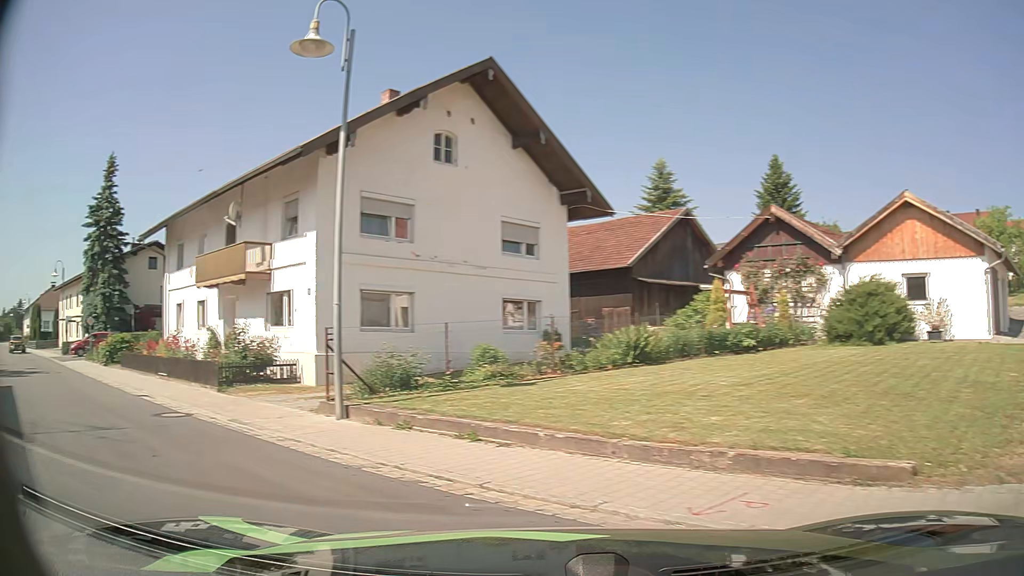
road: secondary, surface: asphalt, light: Day
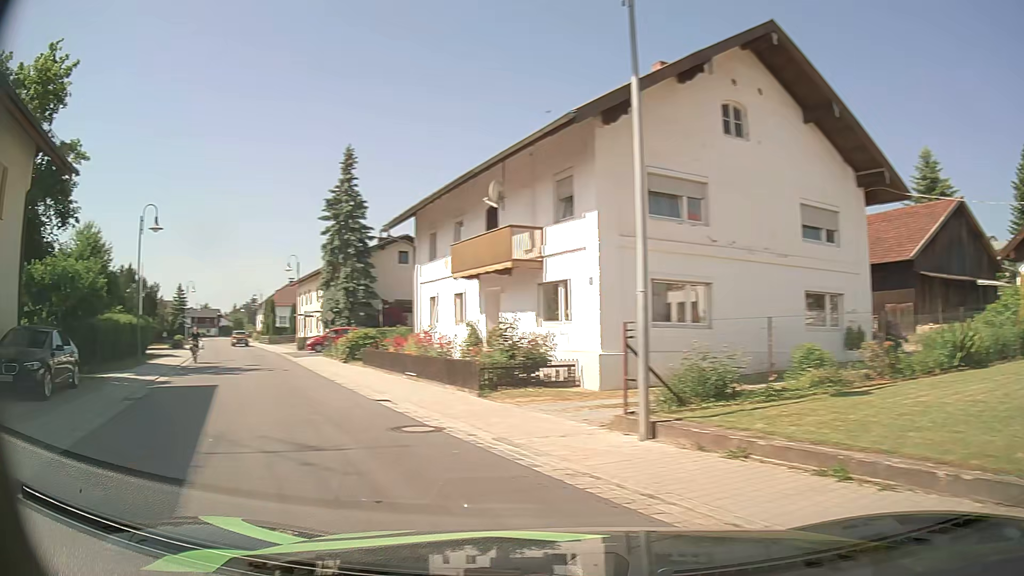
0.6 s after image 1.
(-0.4, +2.5) m; -19°
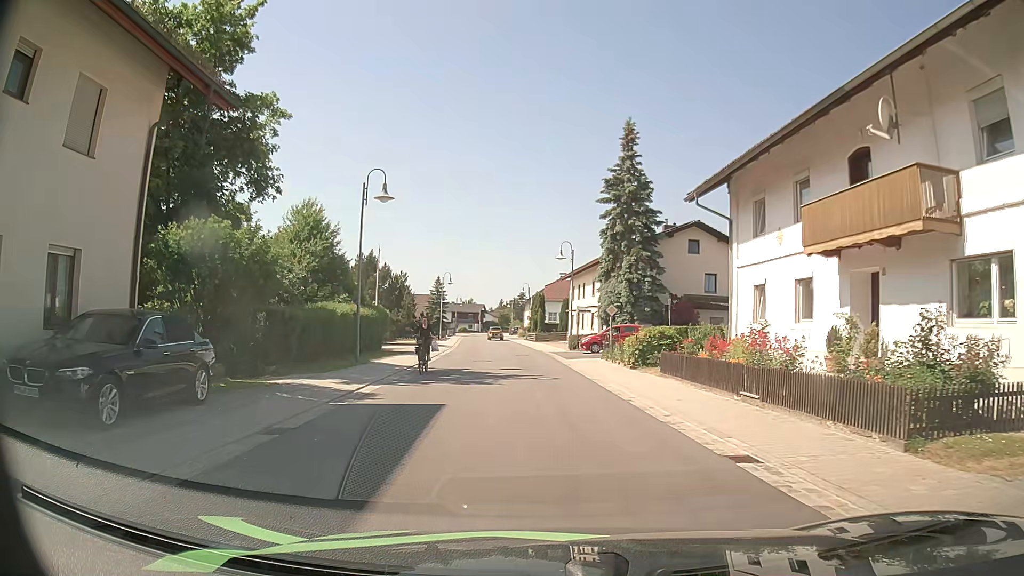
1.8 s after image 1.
(-1.8, +6.3) m; -24°
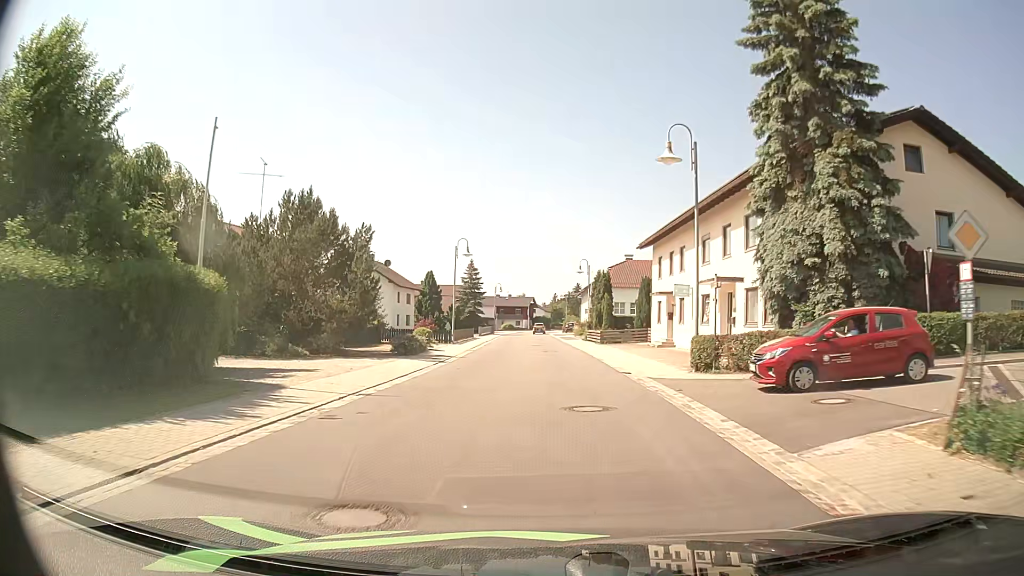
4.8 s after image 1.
(-0.9, +25.2) m; -4°
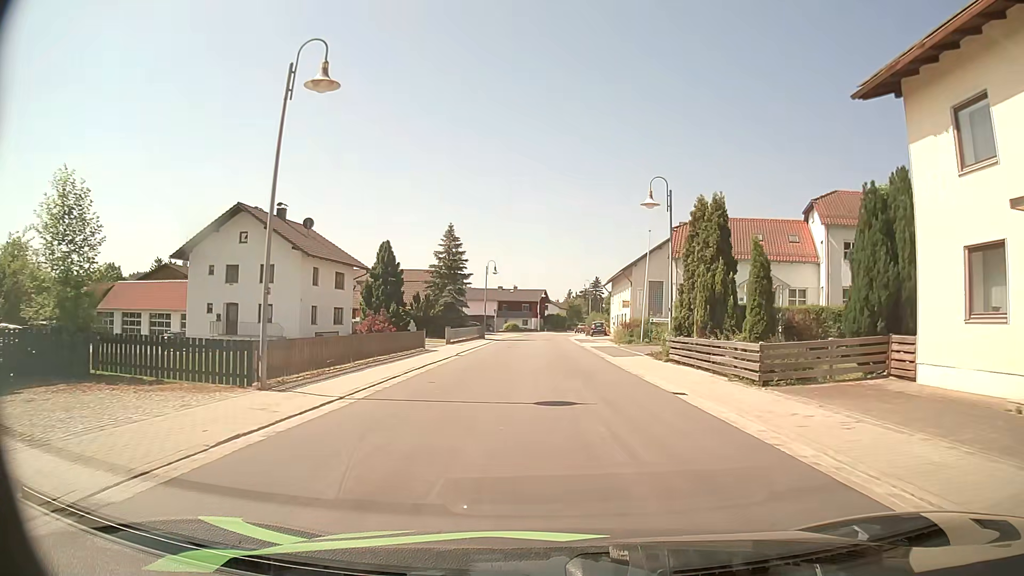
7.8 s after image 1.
(-0.8, +32.5) m; -1°
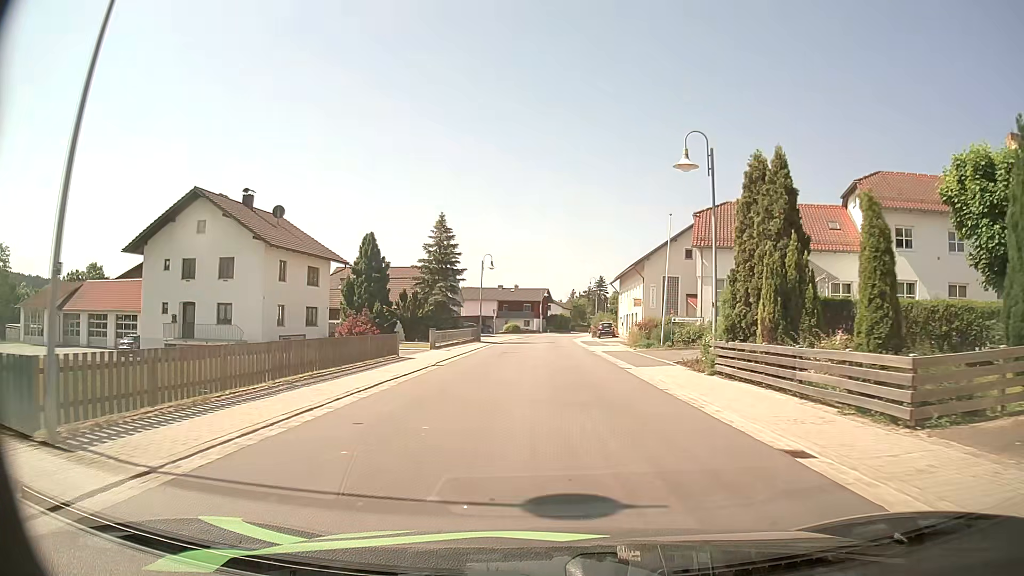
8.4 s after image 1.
(0.0, +6.4) m; 0°
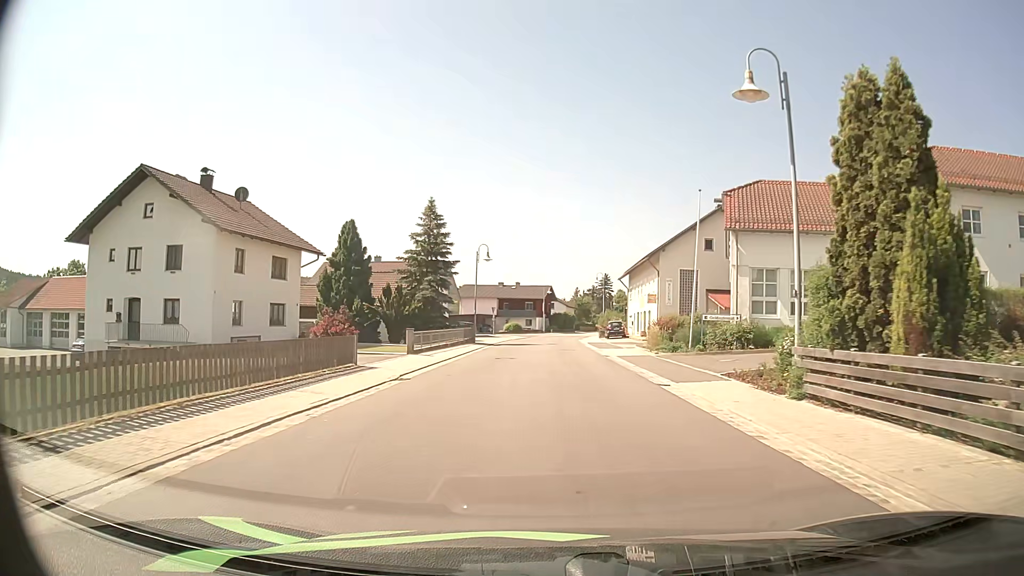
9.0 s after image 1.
(0.0, +6.3) m; 0°
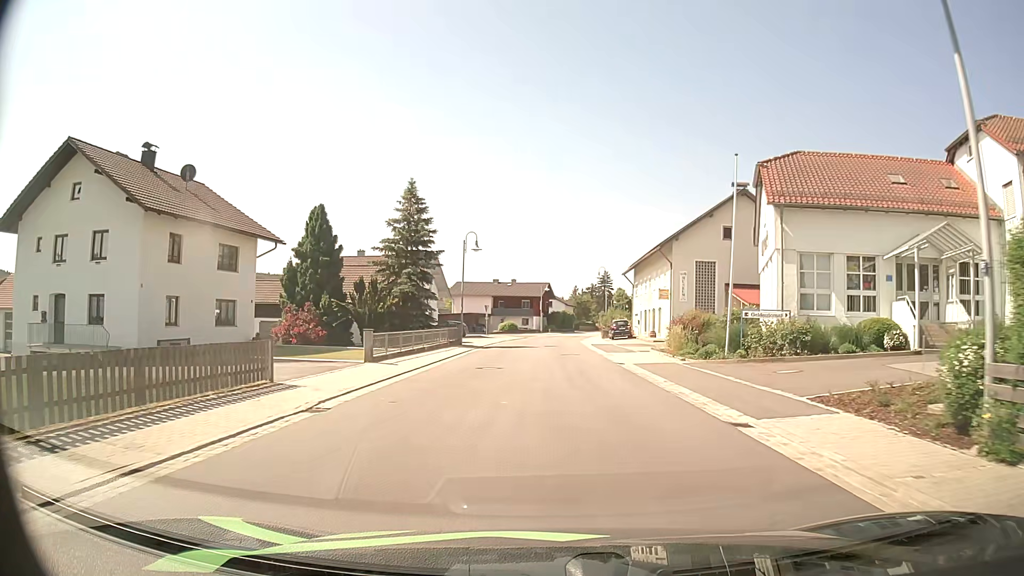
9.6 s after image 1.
(0.0, +6.3) m; 0°
(0, +10) (0, +20) (0, +30) (0, +40) (0, +50) (+1, +60) (+2, +70) (+3, +80) (+5, +90) (+7, +99) m
